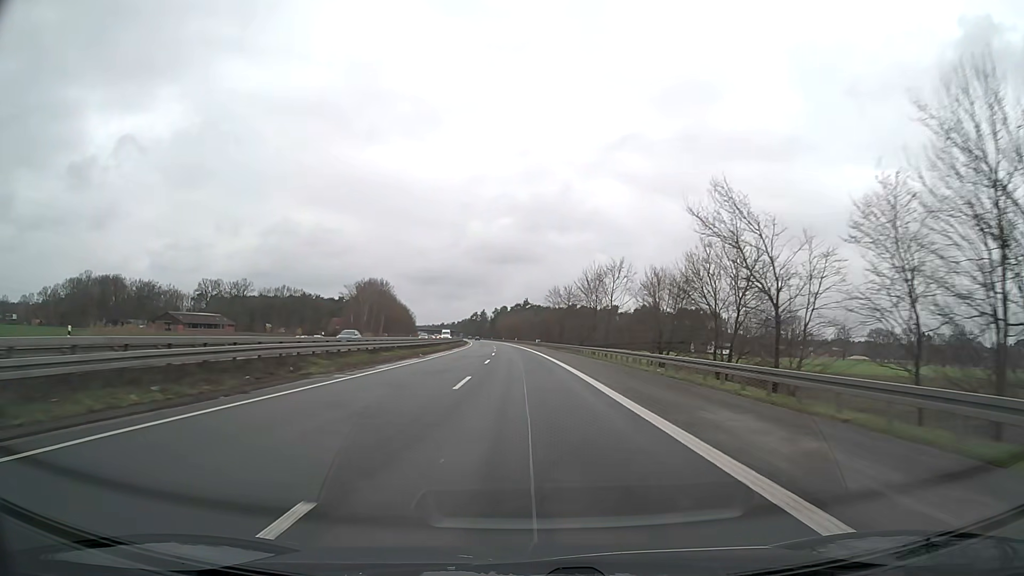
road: motorway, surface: asphalt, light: Day
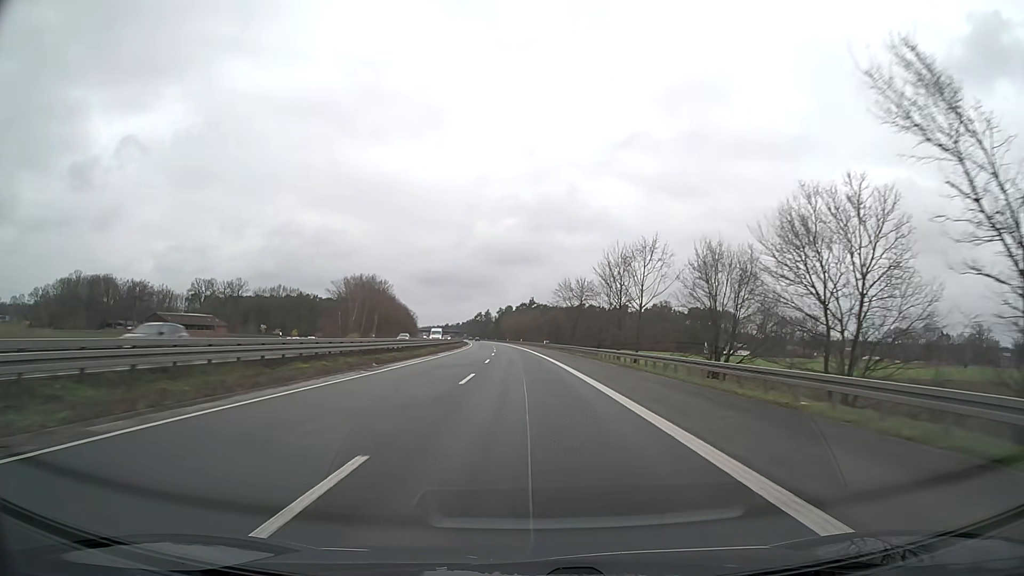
(-0.1, +15.8) m; 0°
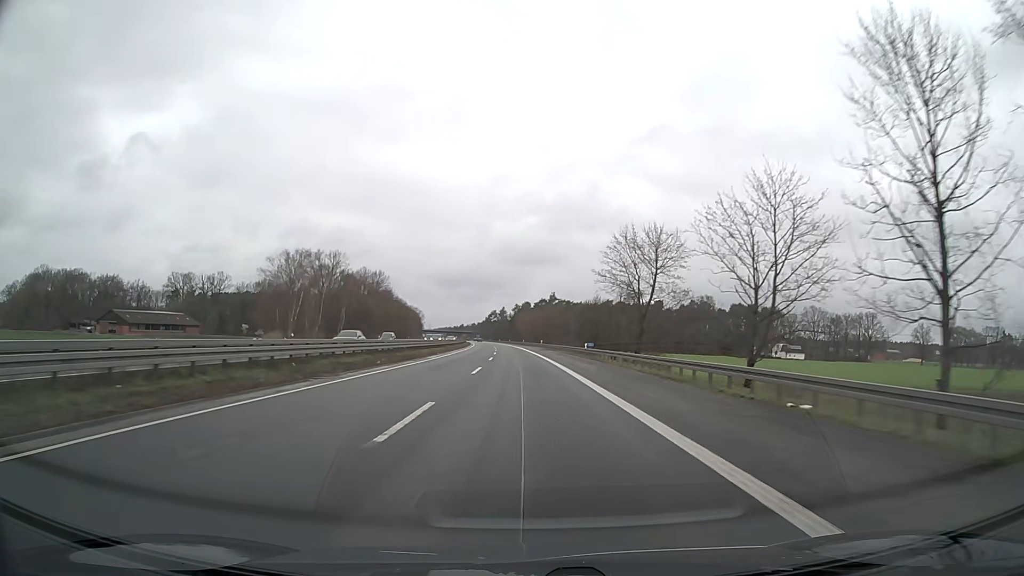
(-0.7, +47.4) m; -2°
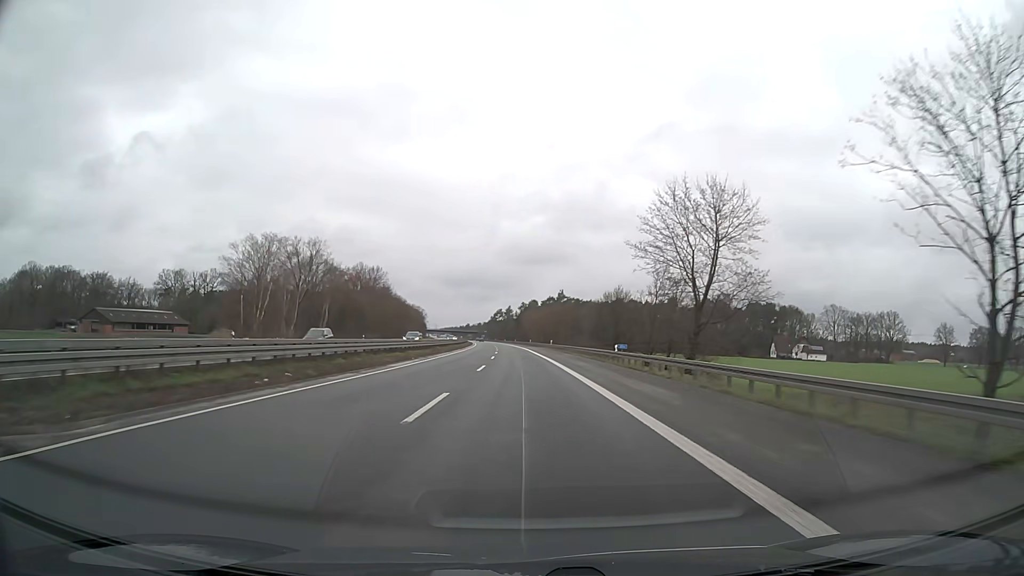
(-0.1, +15.8) m; -1°
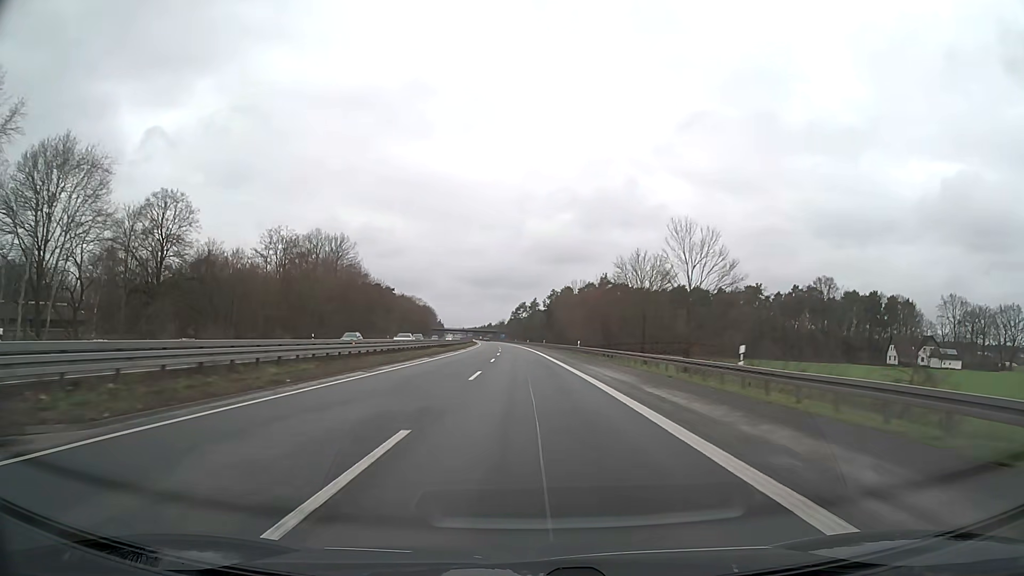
(-1.6, +79.1) m; -2°
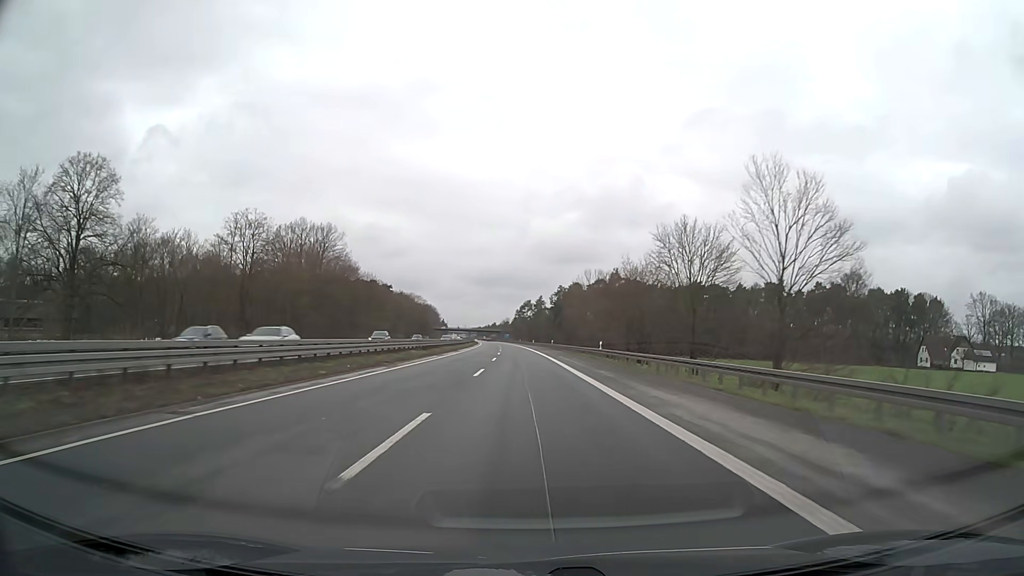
(0.0, +15.8) m; 0°
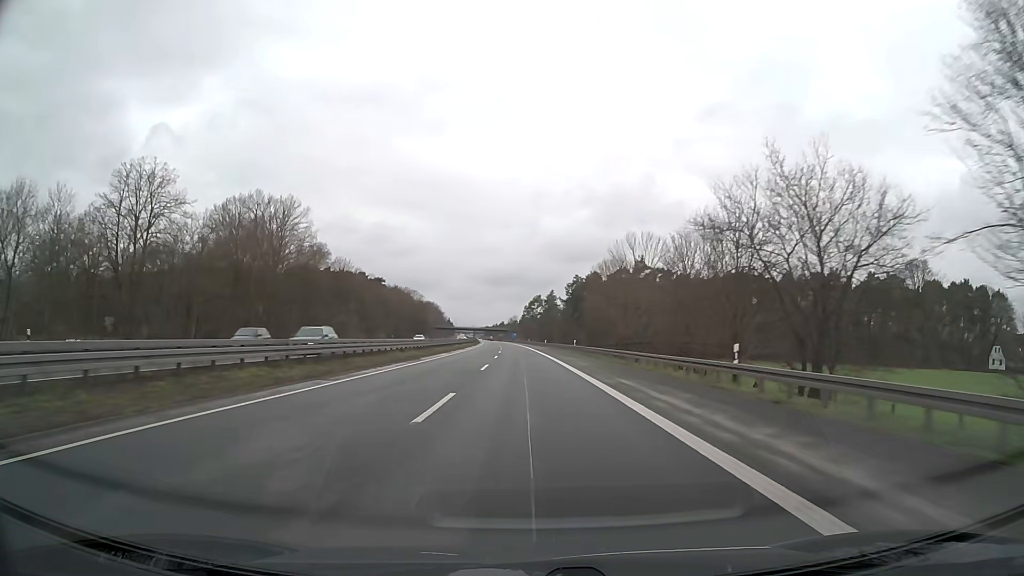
(-0.2, +31.7) m; -1°
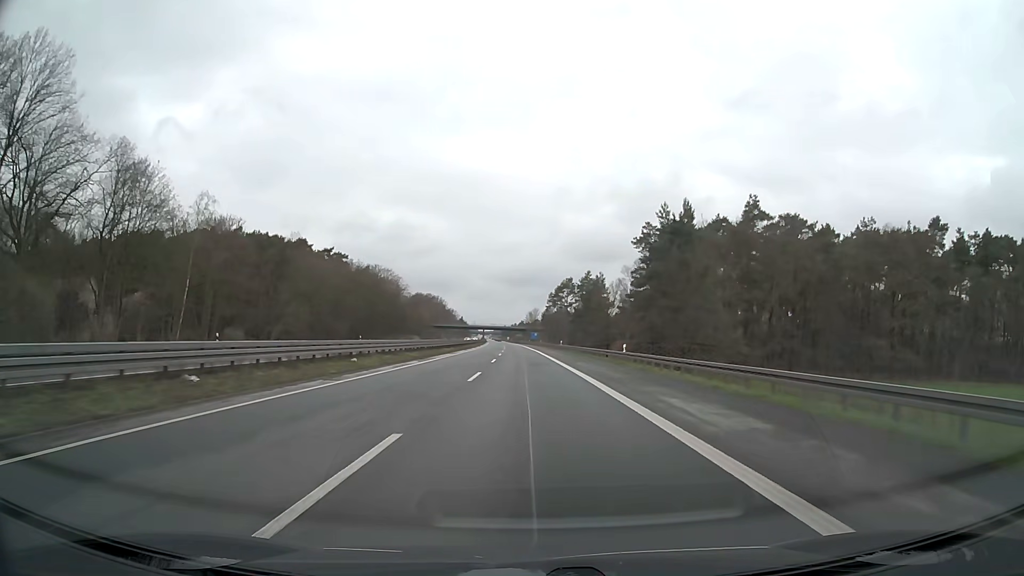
(-1.3, +79.2) m; -2°
(0, +10) (0, +20) (0, +30) (0, +40) (0, +50) (0, +60) (-1, +70) (-1, +80) (-1, +90) (-1, +100) m
